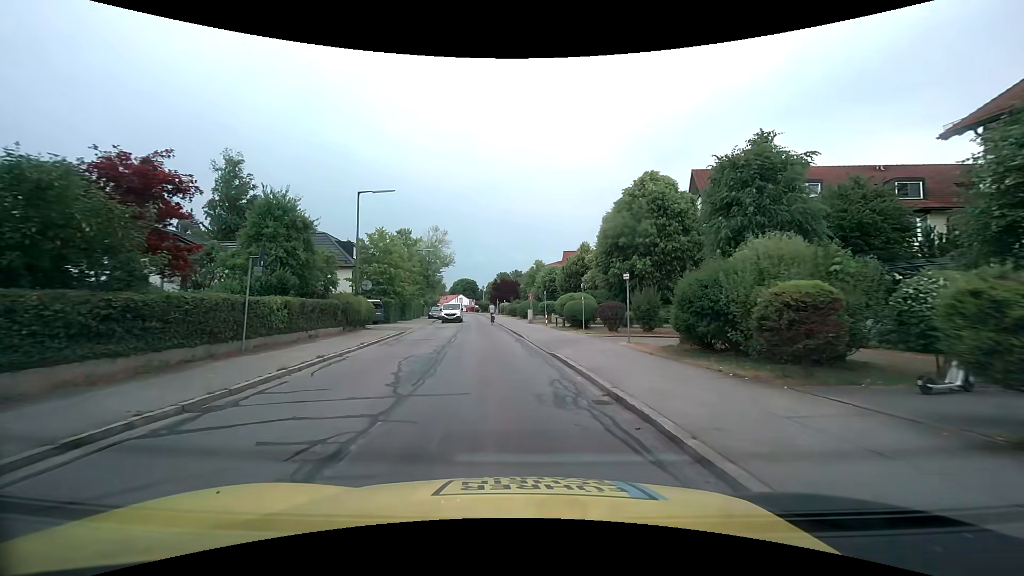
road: tertiary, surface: asphalt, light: Day
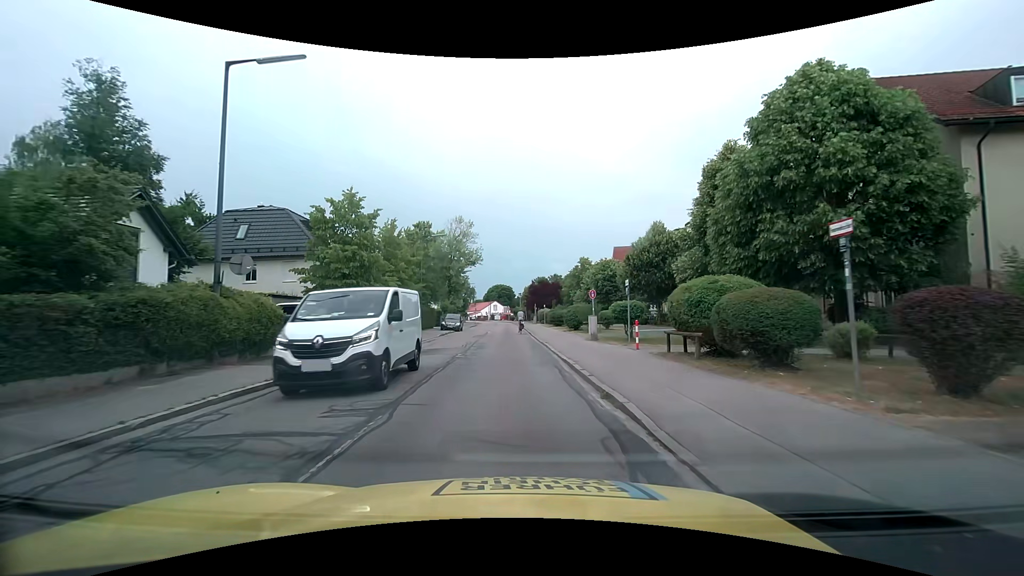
(-0.8, +17.5) m; -4°
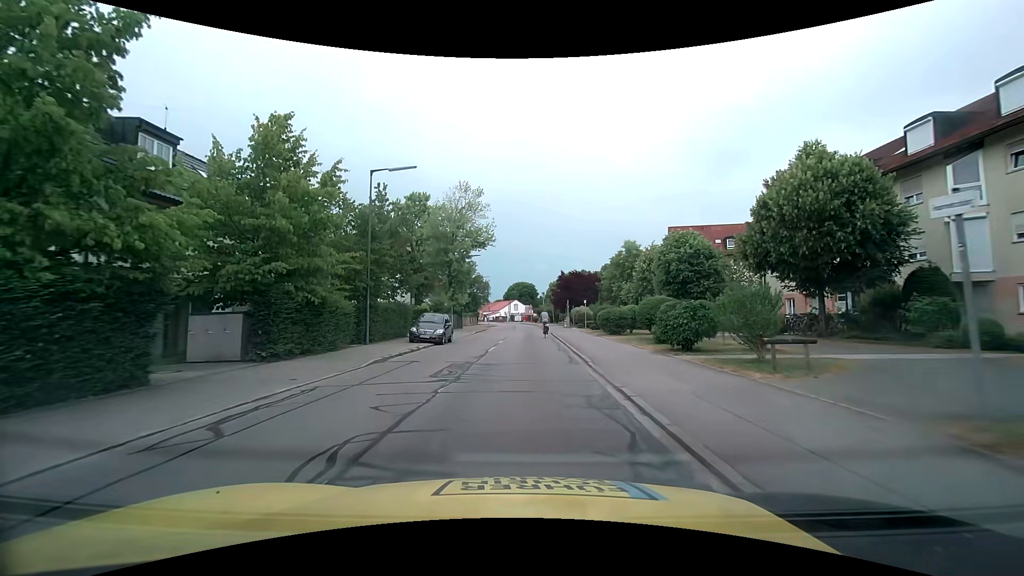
(-0.7, +20.5) m; -3°
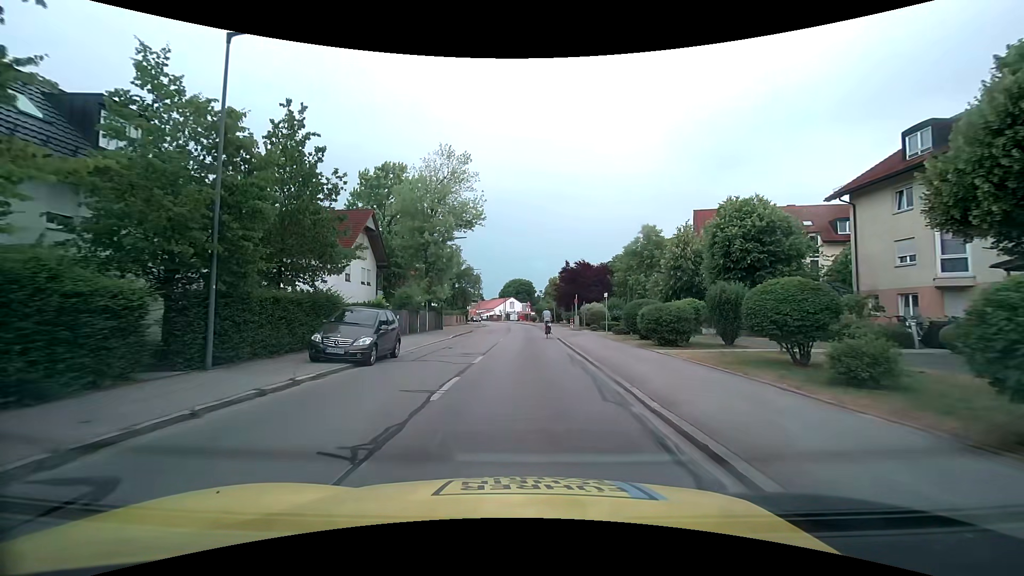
(+0.1, +11.6) m; 0°
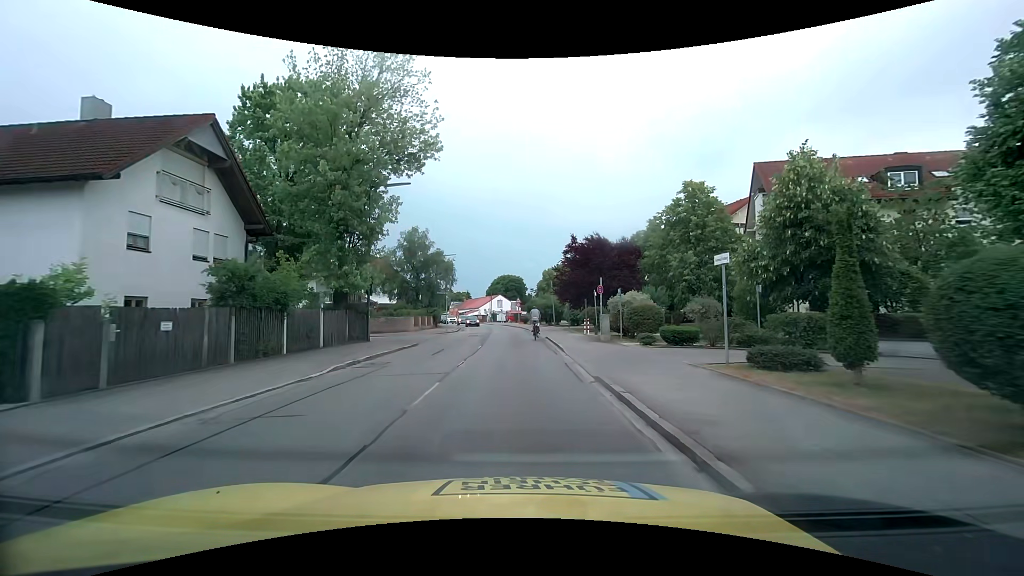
(+0.5, +18.5) m; +2°
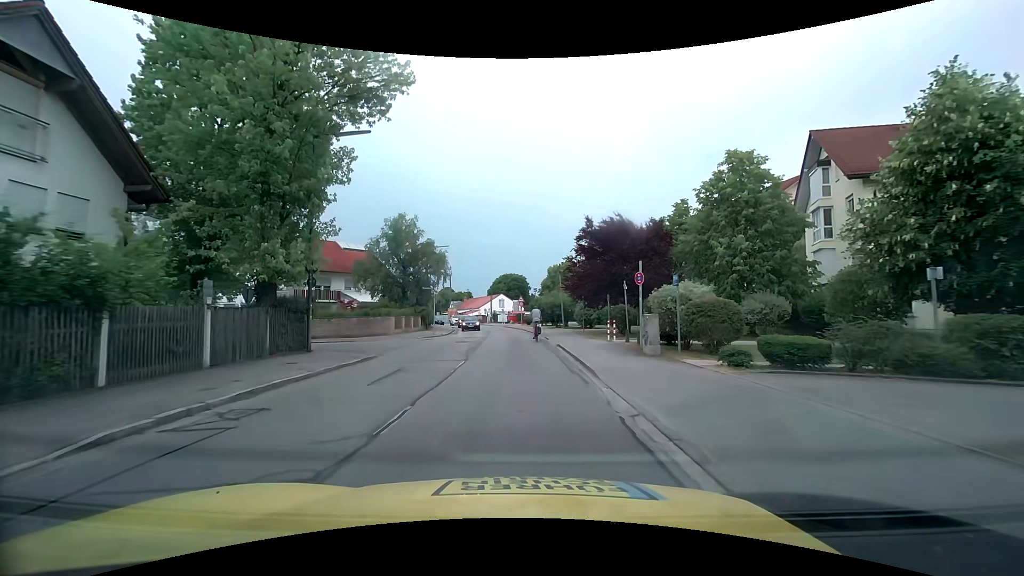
(0.0, +7.5) m; 0°
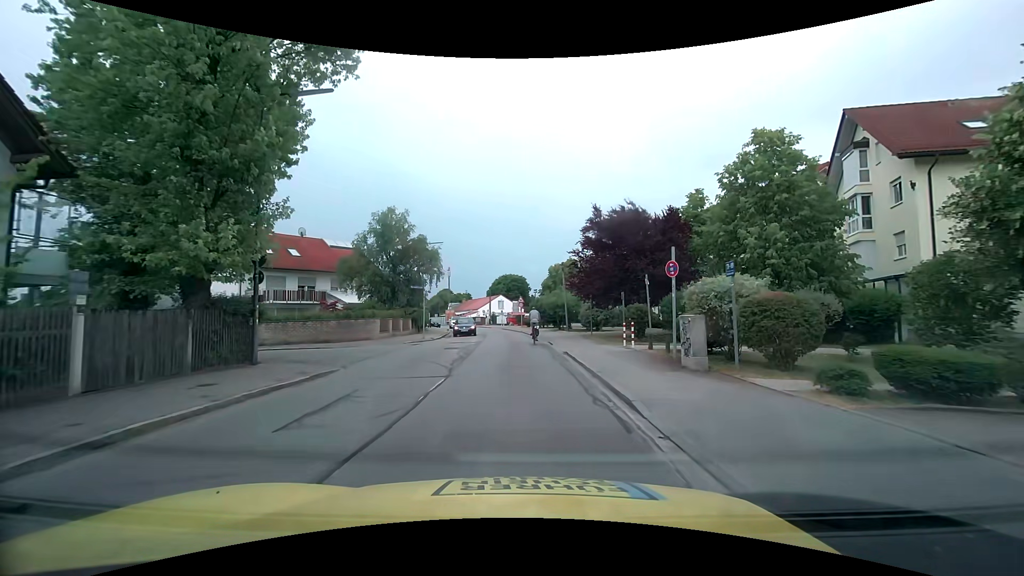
(0.0, +3.7) m; 0°
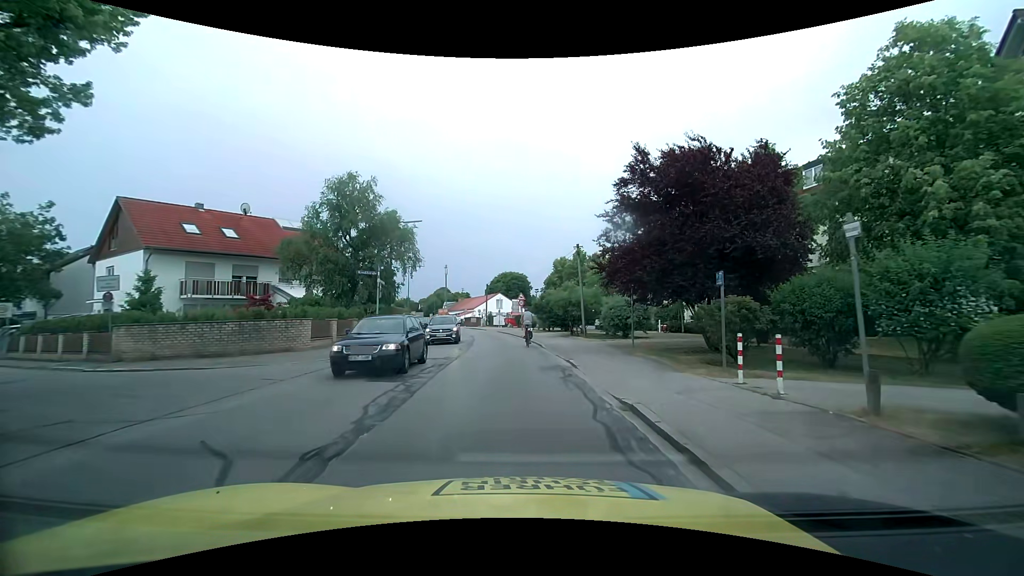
(-0.1, +10.4) m; 0°
(0, +10) (0, +20) (-1, +30) (-2, +40) (-4, +50) (-6, +59) (-9, +69) (-12, +79) (-15, +88) (-19, +97) m
